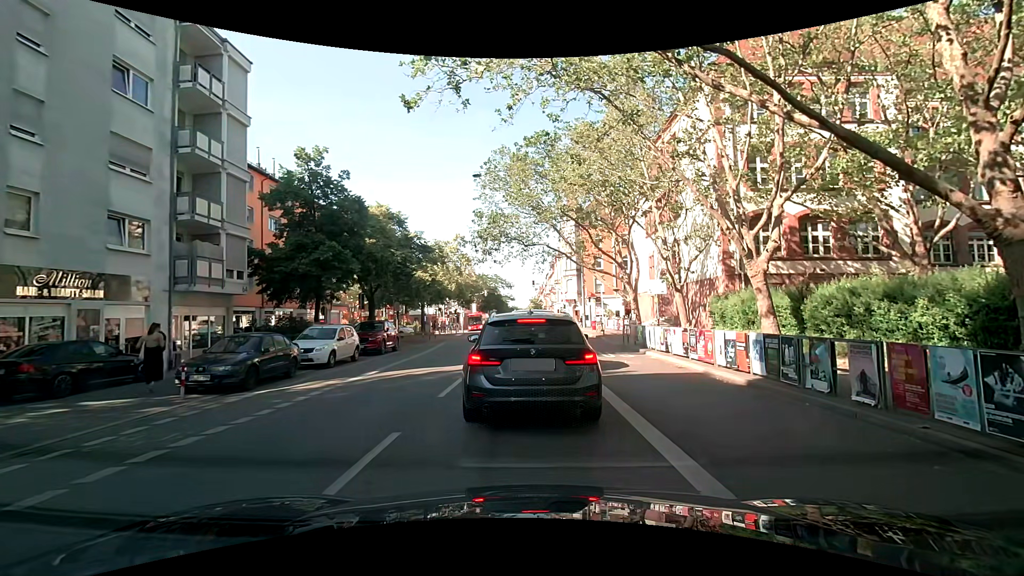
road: secondary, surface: asphalt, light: Day
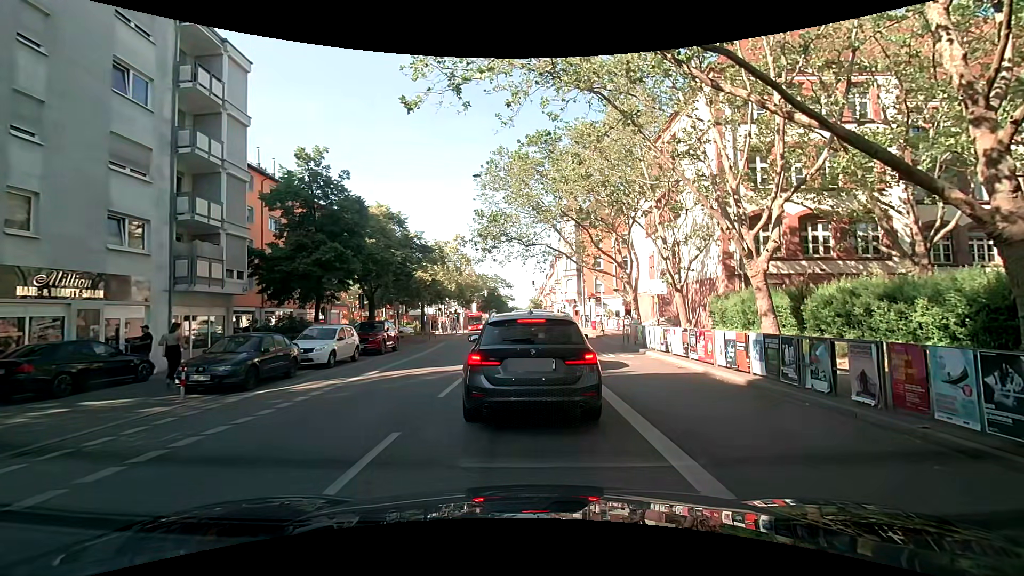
(0.0, 0.0) m; 0°
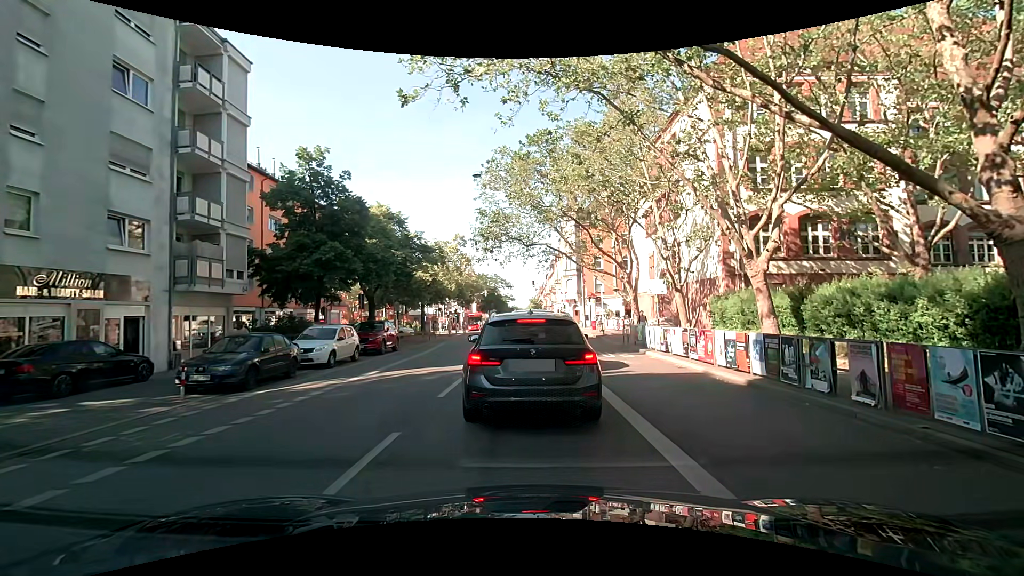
(0.0, 0.0) m; 0°
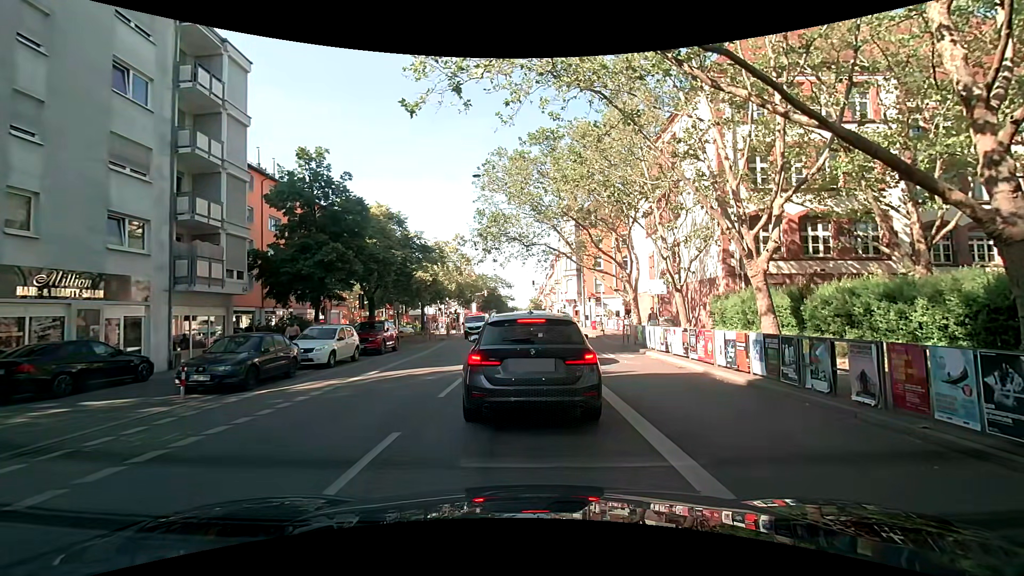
(0.0, 0.0) m; 0°
